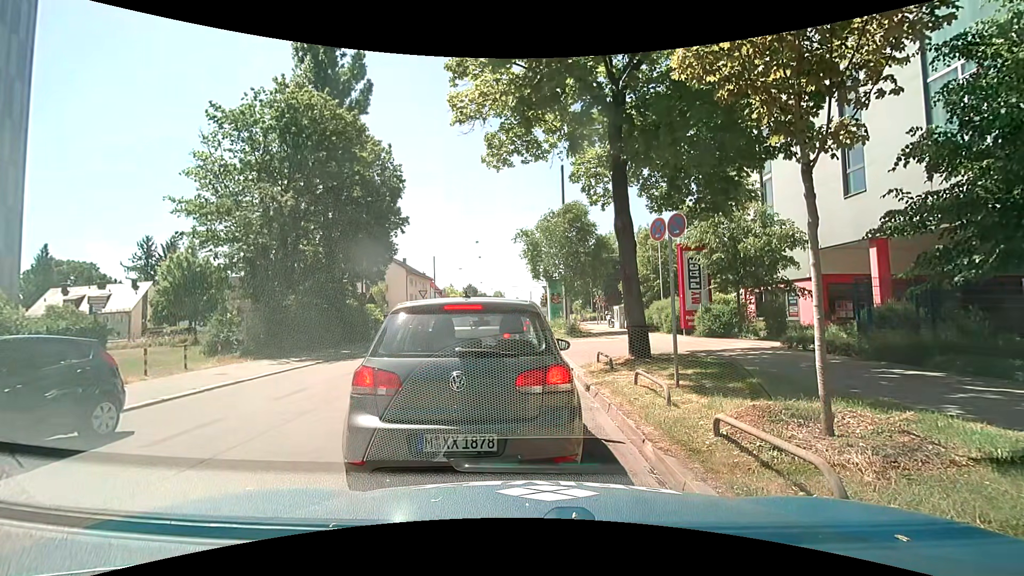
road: tertiary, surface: asphalt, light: Day
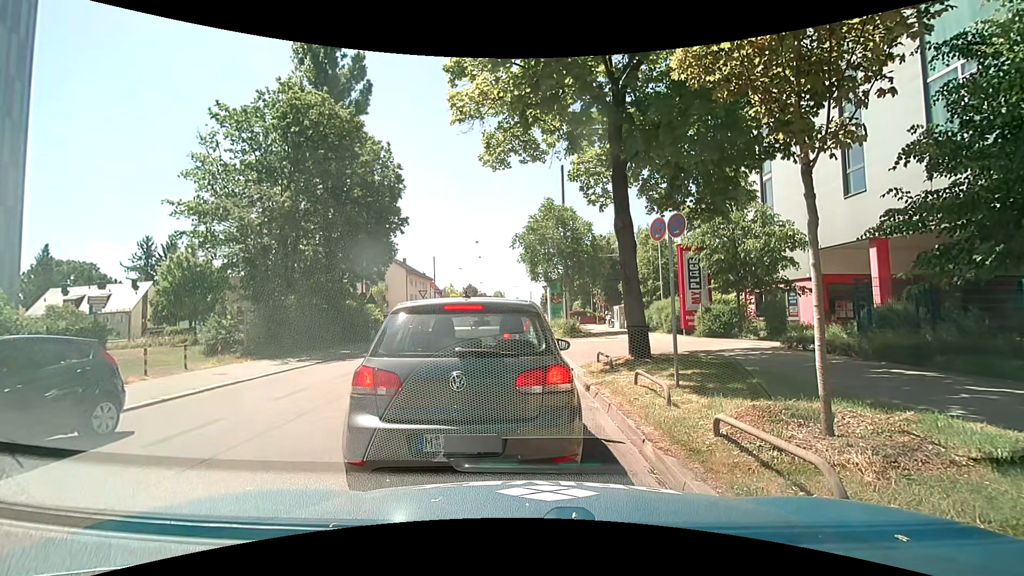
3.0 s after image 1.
(0.0, 0.0) m; 0°
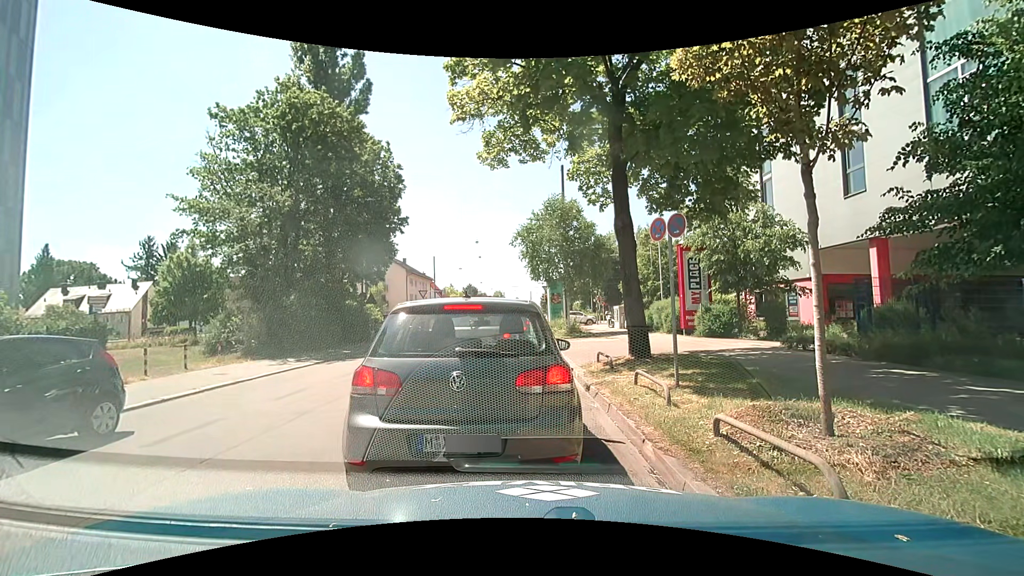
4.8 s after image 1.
(0.0, 0.0) m; 0°
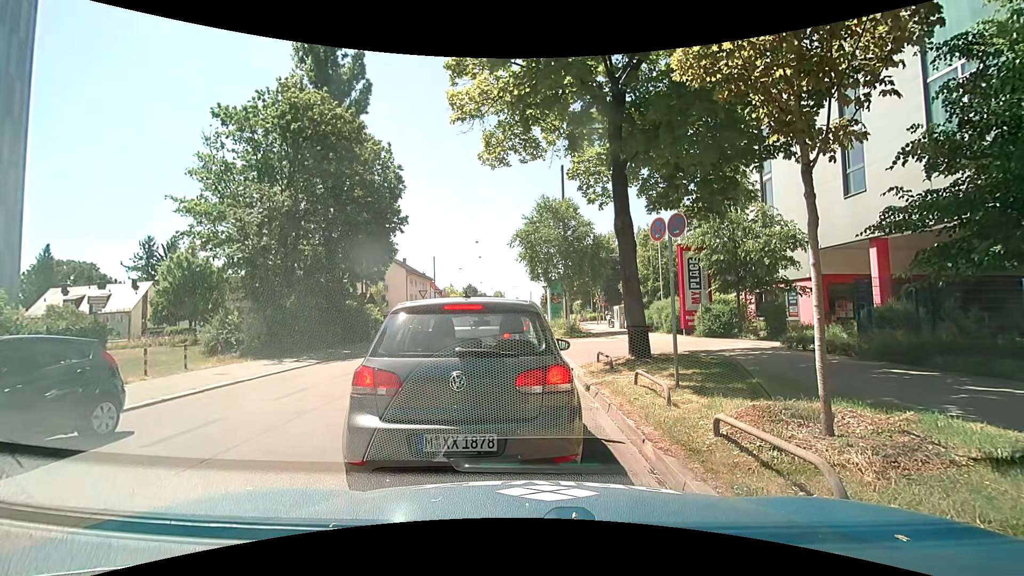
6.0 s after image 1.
(0.0, 0.0) m; 0°
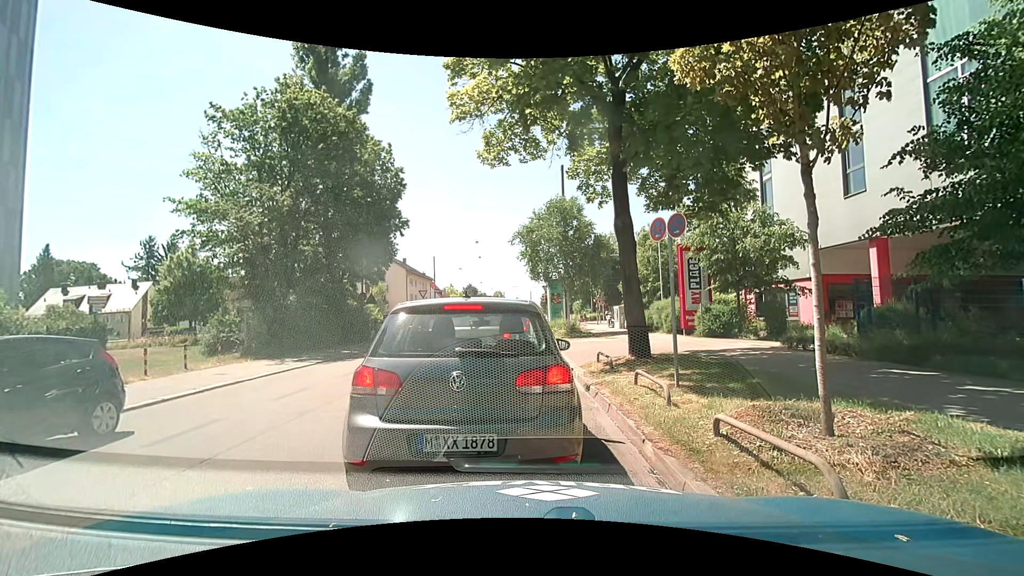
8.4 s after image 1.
(0.0, 0.0) m; 0°
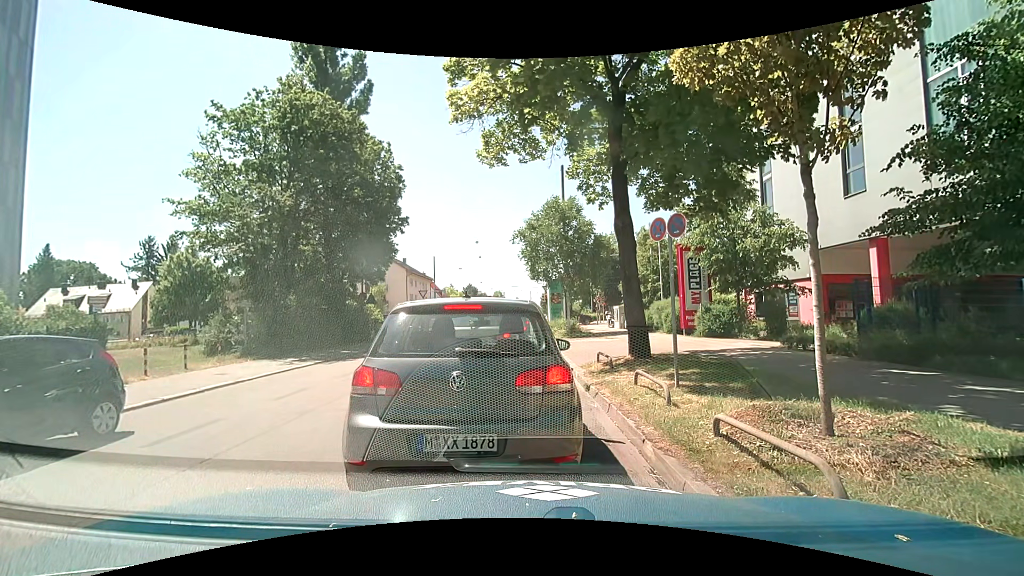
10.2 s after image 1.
(0.0, 0.0) m; 0°
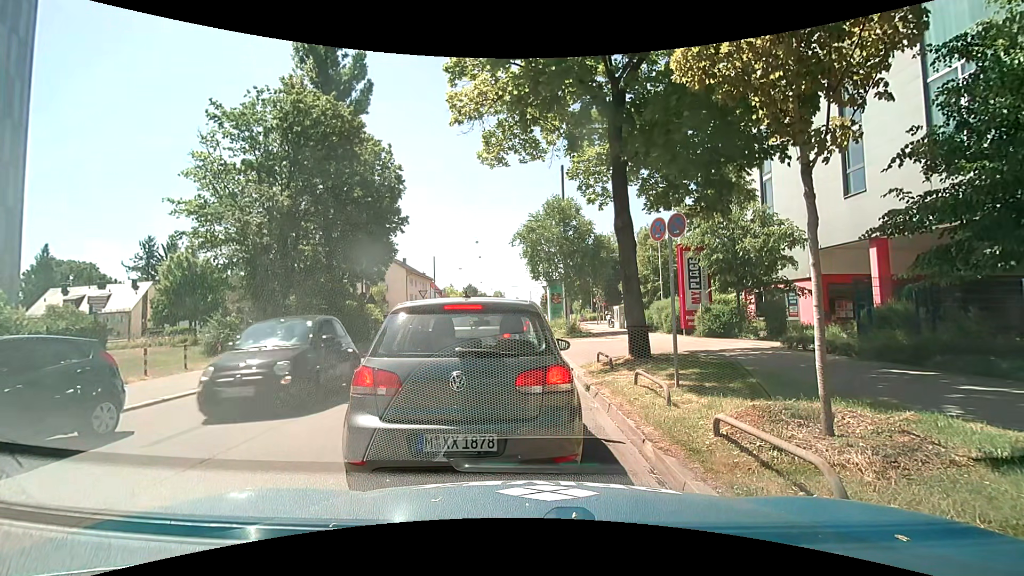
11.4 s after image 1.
(0.0, 0.0) m; 0°
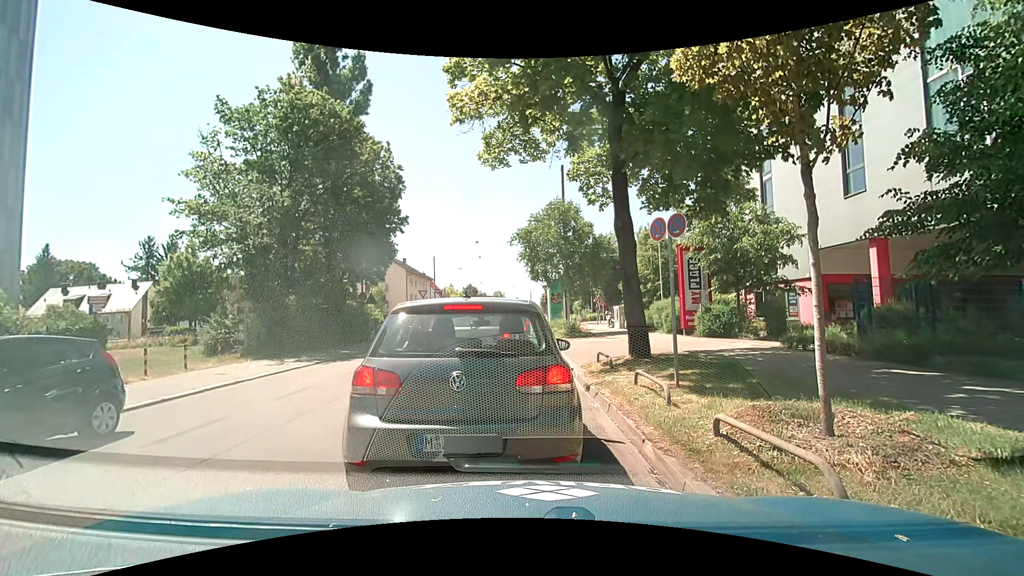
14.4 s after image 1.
(0.0, 0.0) m; 0°
(0, +10) (+1, +20) (+1, +30) (+1, +40) (+2, +50) (+4, +60) (+6, +70) (+7, +80) (+8, +89) (+9, +99) m
